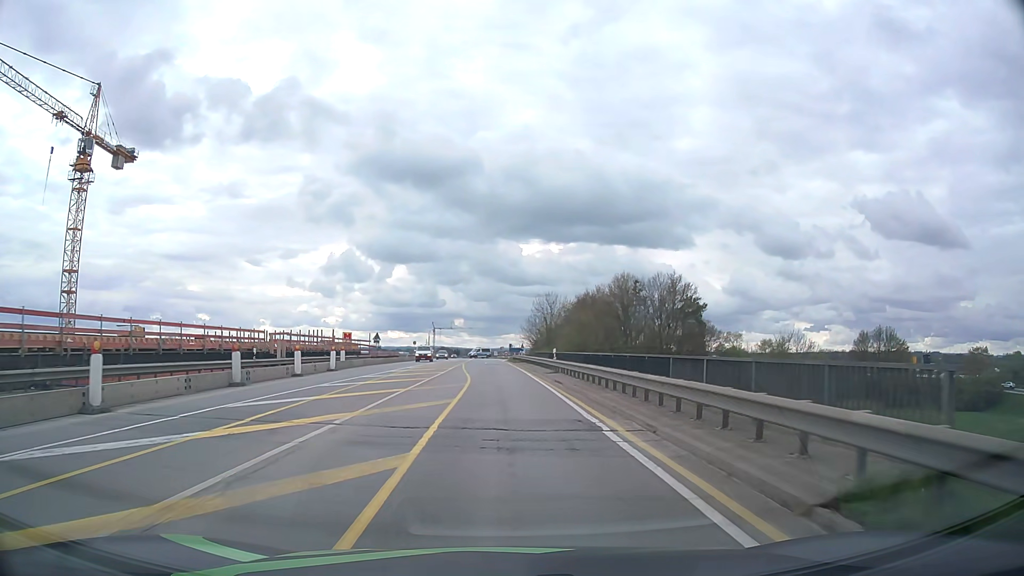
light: Day
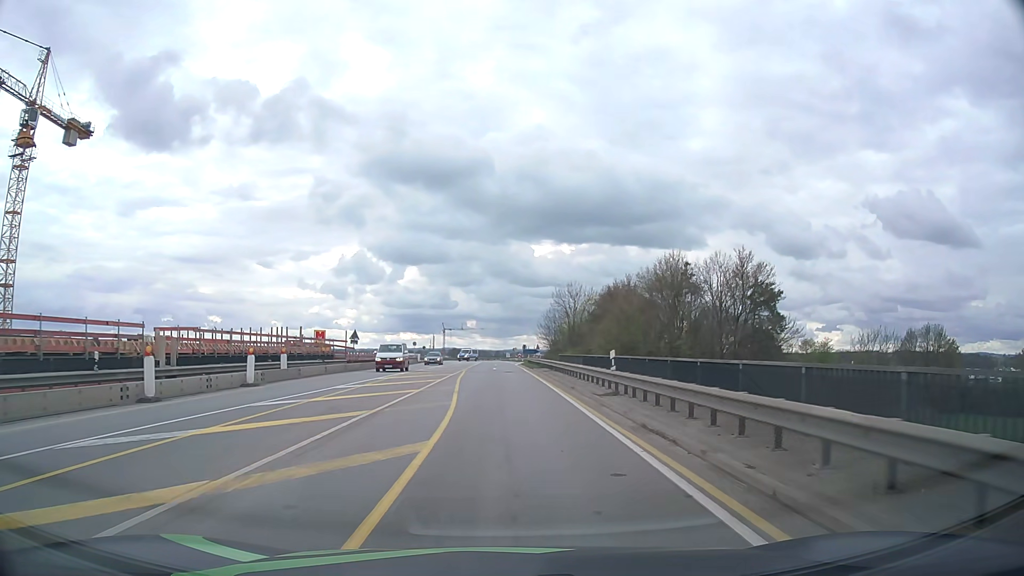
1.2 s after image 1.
(-0.1, +15.3) m; -1°
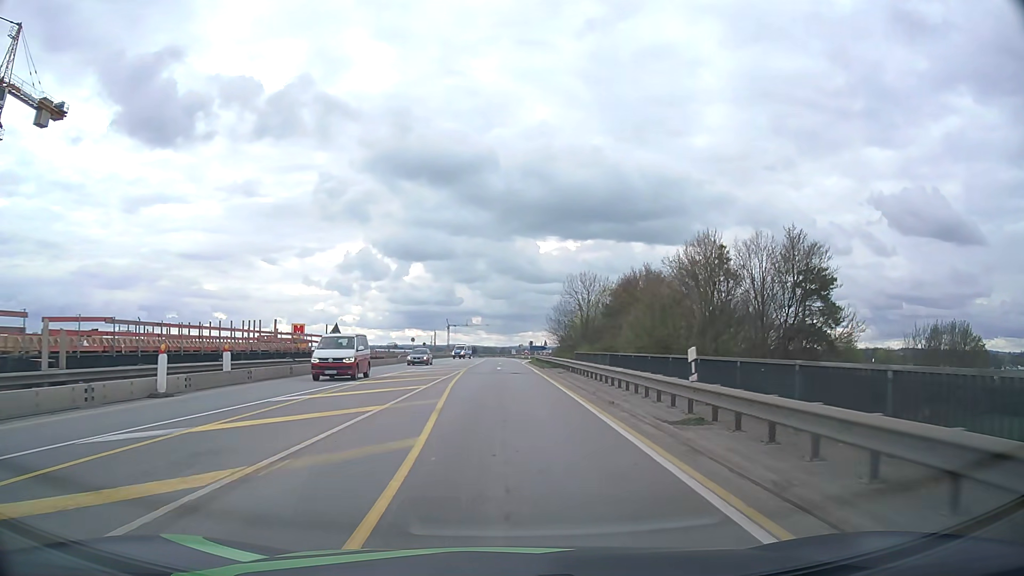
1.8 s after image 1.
(0.0, +7.6) m; 0°
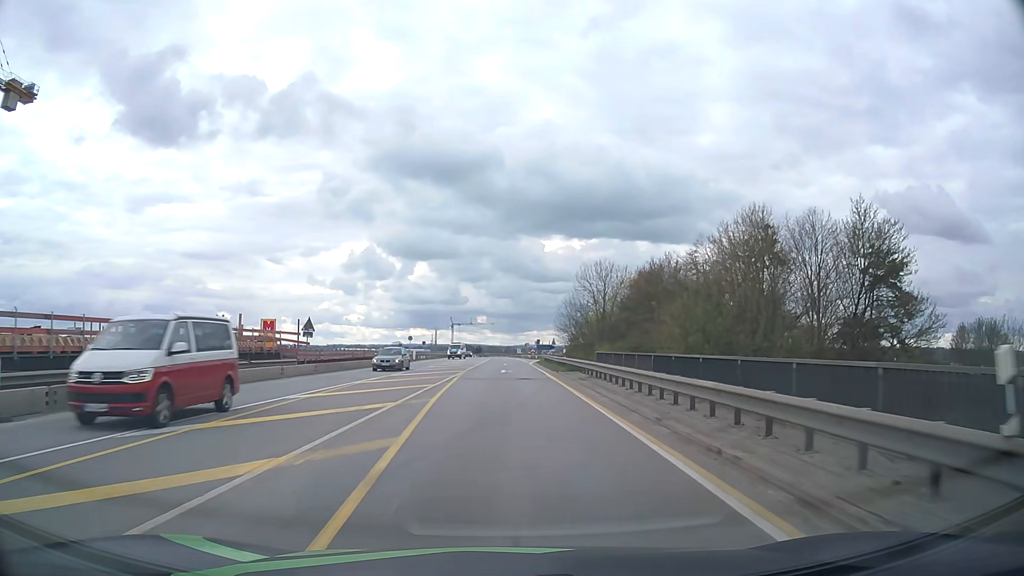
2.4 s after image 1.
(0.0, +7.6) m; -1°
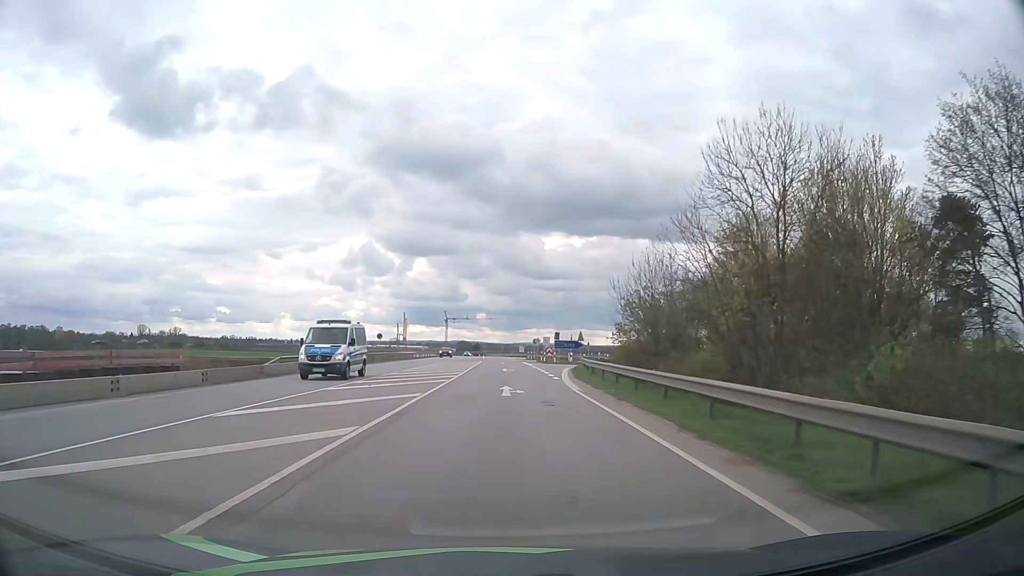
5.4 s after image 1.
(+0.1, +38.3) m; 0°
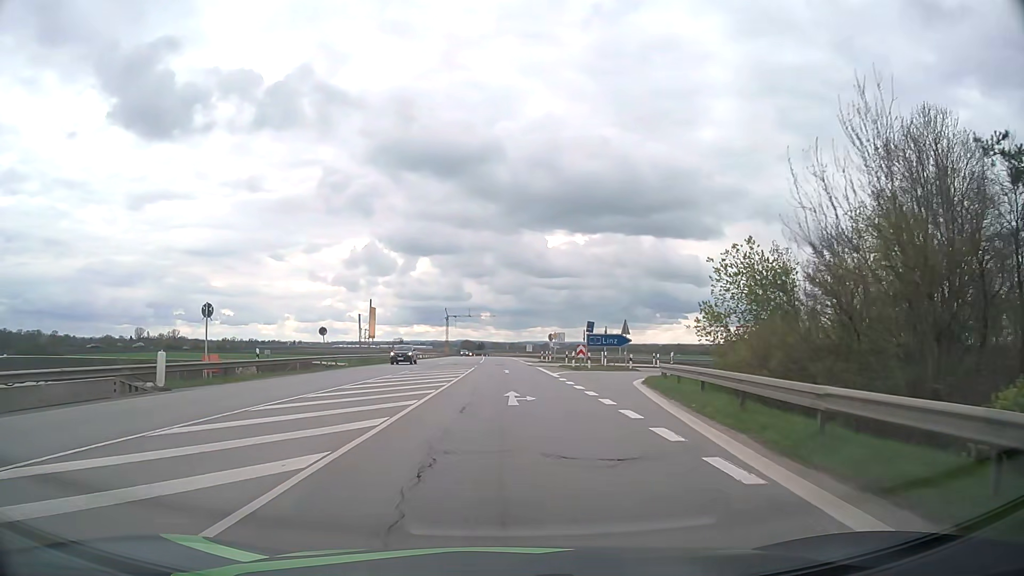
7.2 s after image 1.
(-0.1, +23.7) m; -1°
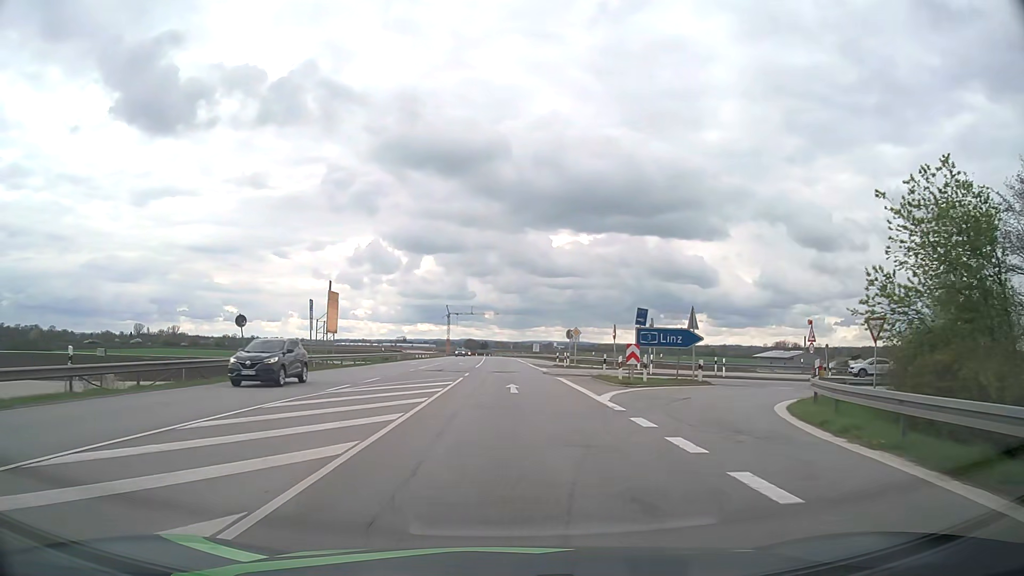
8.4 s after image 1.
(0.0, +15.7) m; 0°
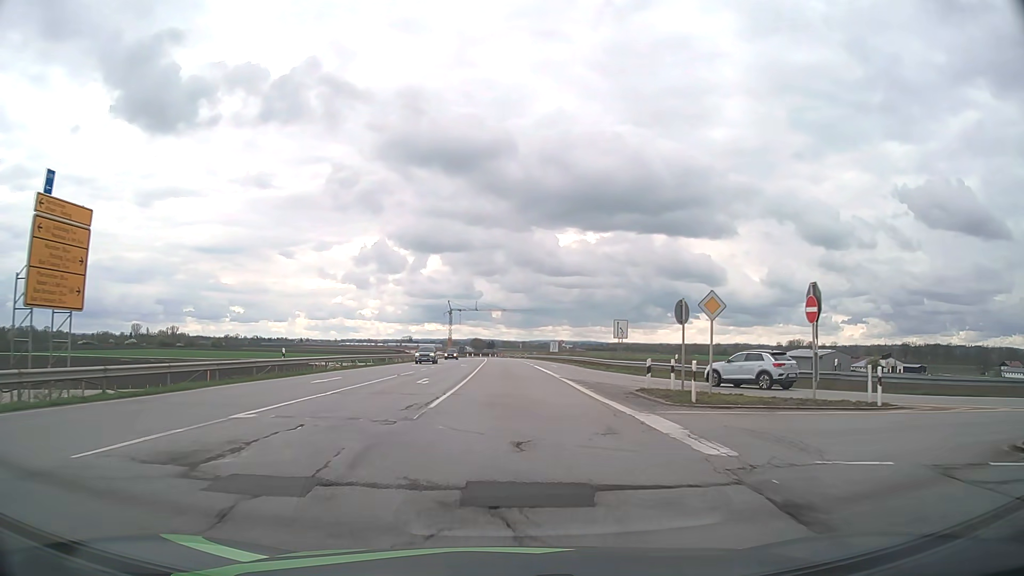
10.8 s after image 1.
(-0.2, +31.1) m; -1°
(0, +10) (0, +20) (0, +30) (0, +40) (0, +50) (0, +60) (0, +70) (0, +80) (-1, +90) (-1, +100) m
